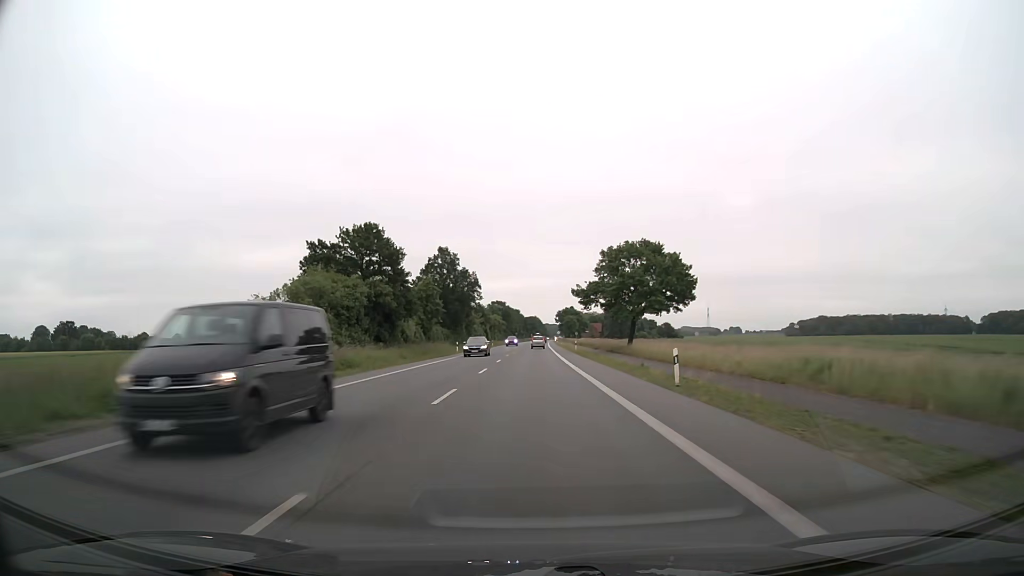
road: primary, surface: asphalt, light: Day
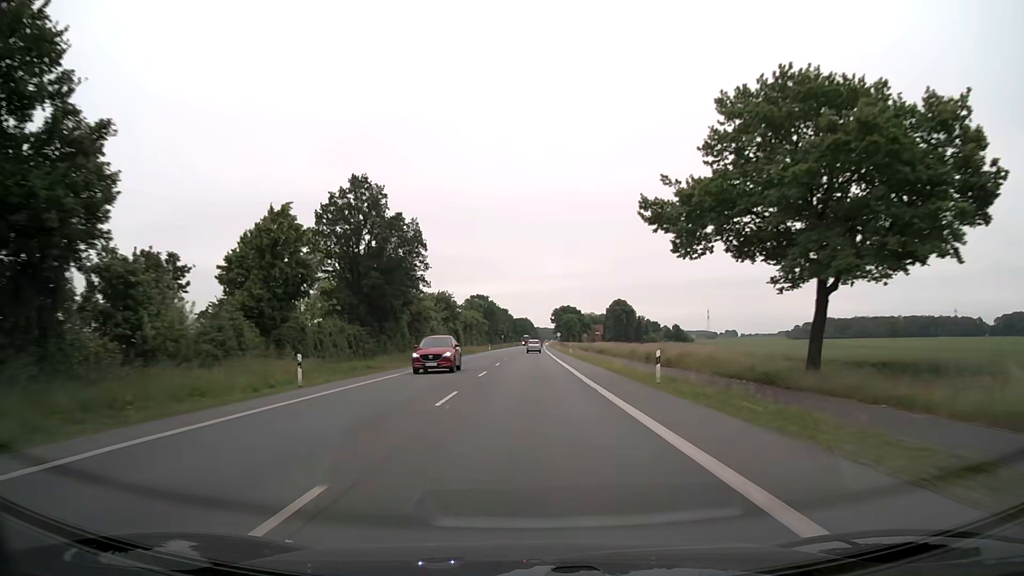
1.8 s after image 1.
(+0.1, +47.4) m; +1°
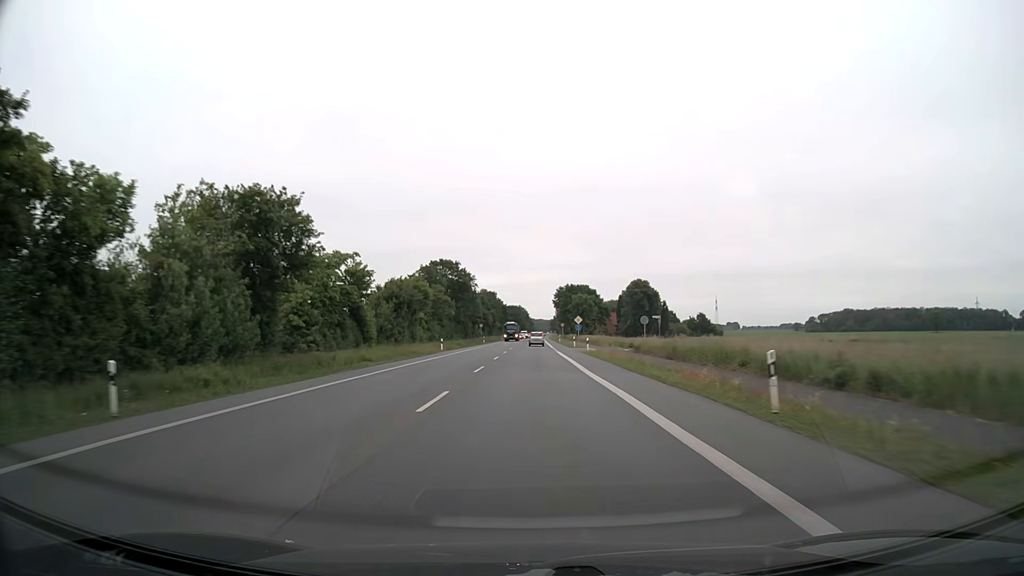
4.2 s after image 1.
(+0.3, +62.1) m; +1°
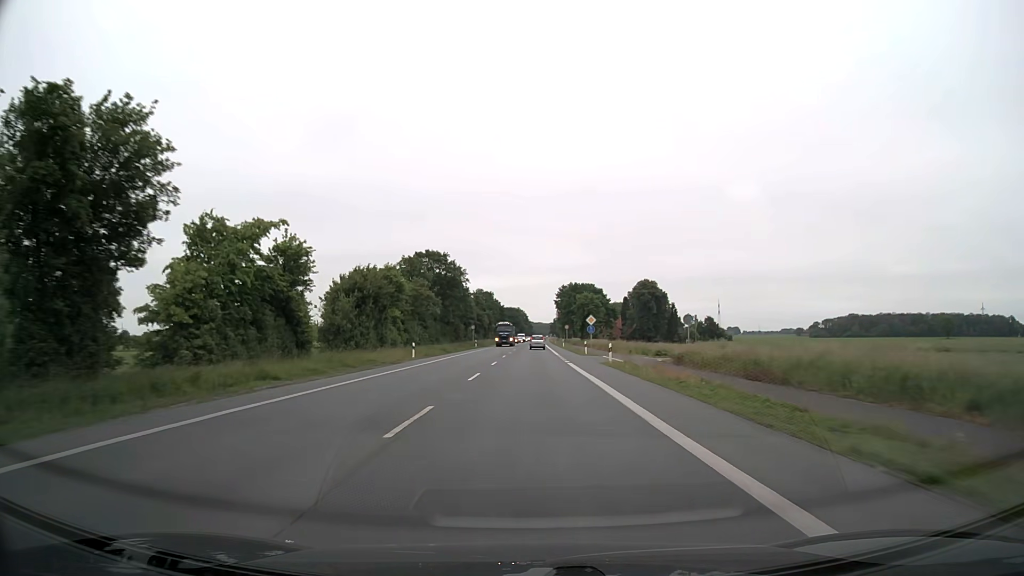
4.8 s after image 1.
(-0.1, +14.5) m; 0°
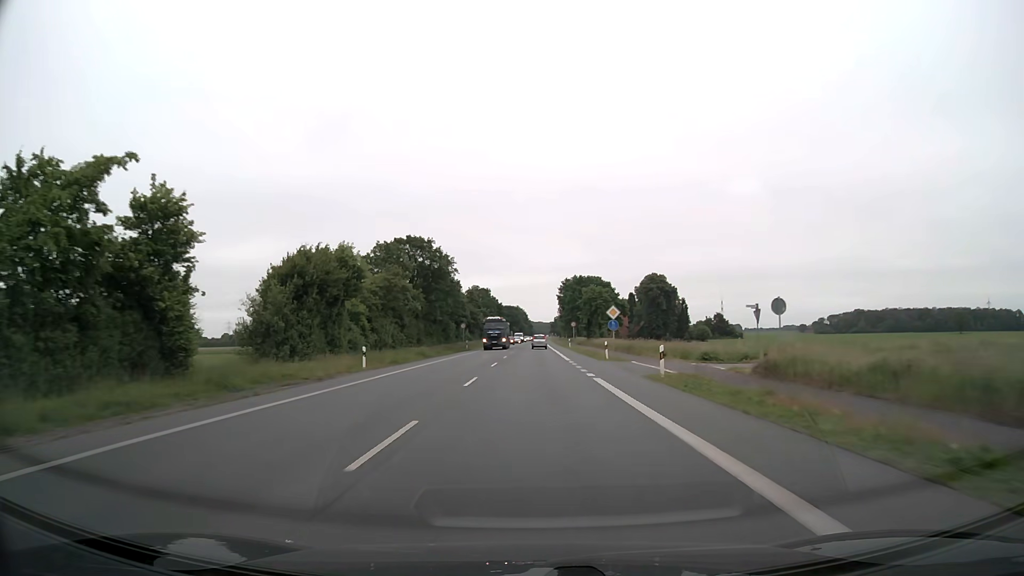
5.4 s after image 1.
(0.0, +14.0) m; 0°
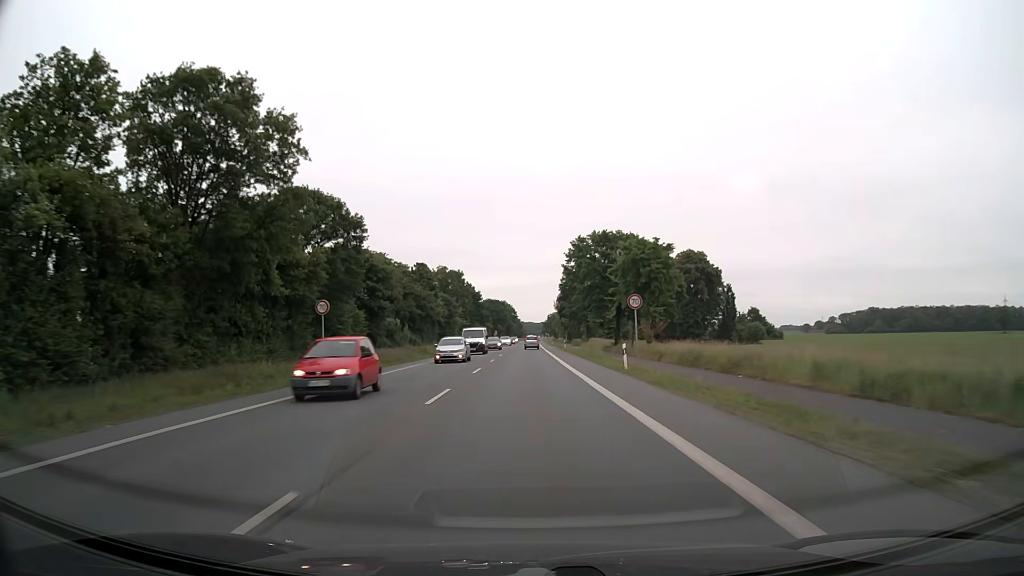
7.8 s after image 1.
(+0.7, +52.5) m; +1°
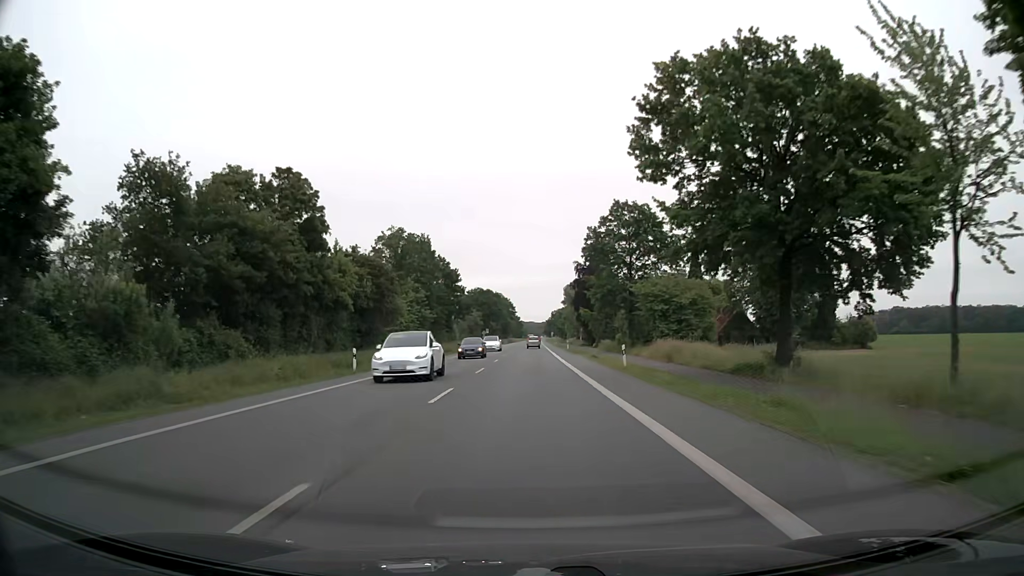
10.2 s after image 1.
(-0.2, +47.3) m; 0°
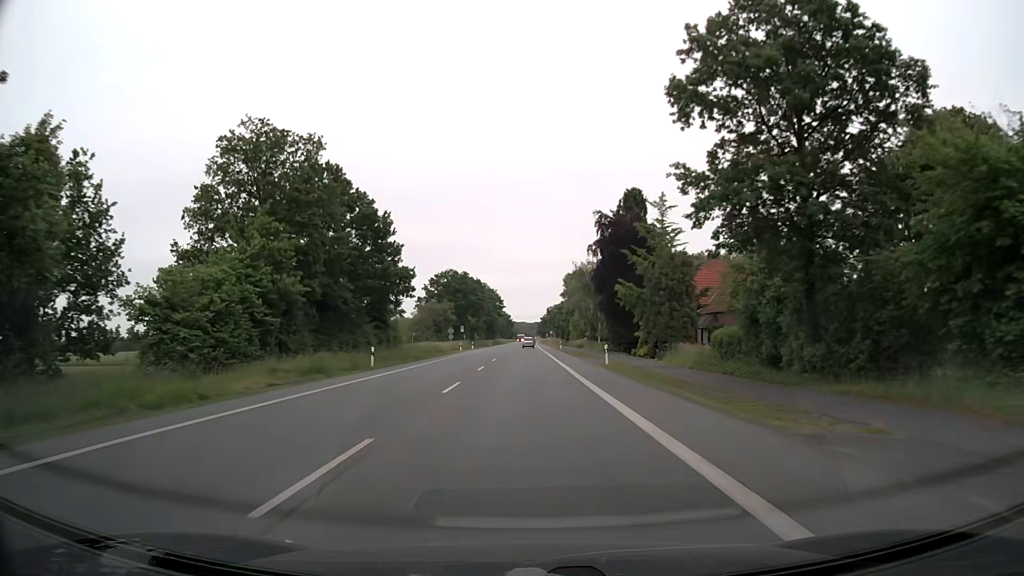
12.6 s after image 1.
(+0.2, +44.8) m; +1°
(0, +10) (0, +20) (0, +30) (0, +40) (0, +50) (0, +60) (0, +70) (0, +80) (0, +90) (0, +100) m
